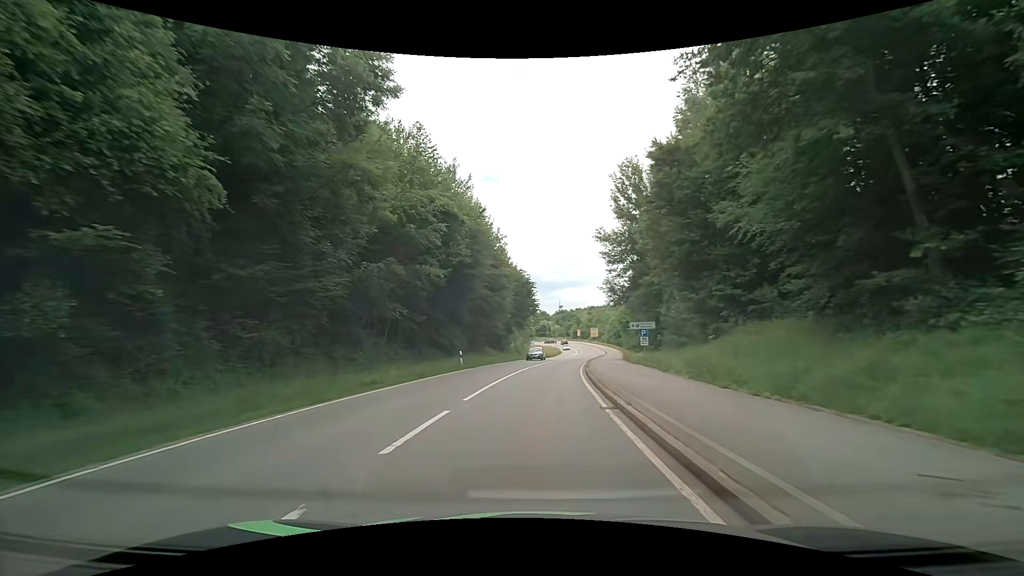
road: secondary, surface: asphalt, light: Day
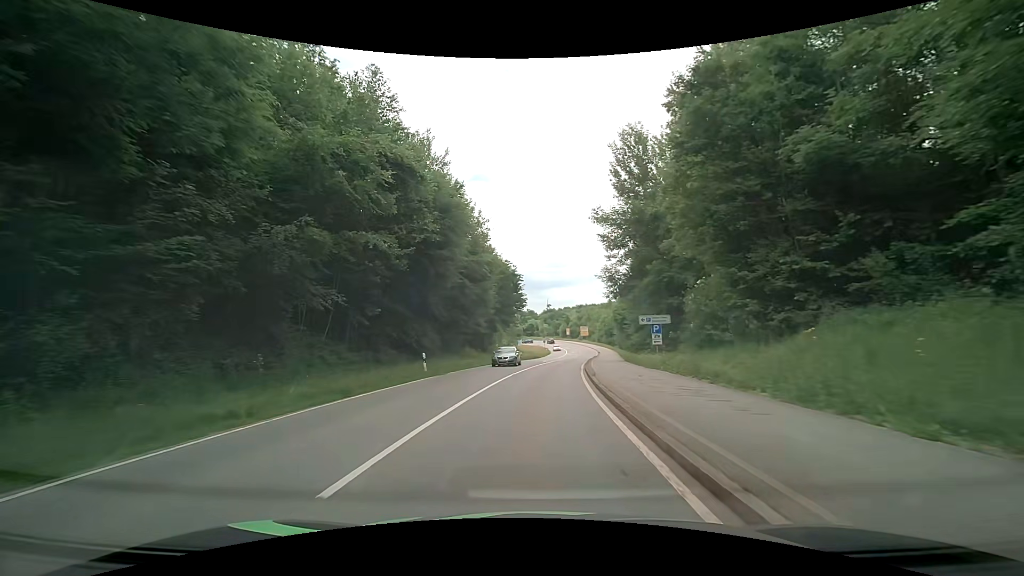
(+0.1, +7.7) m; +1°
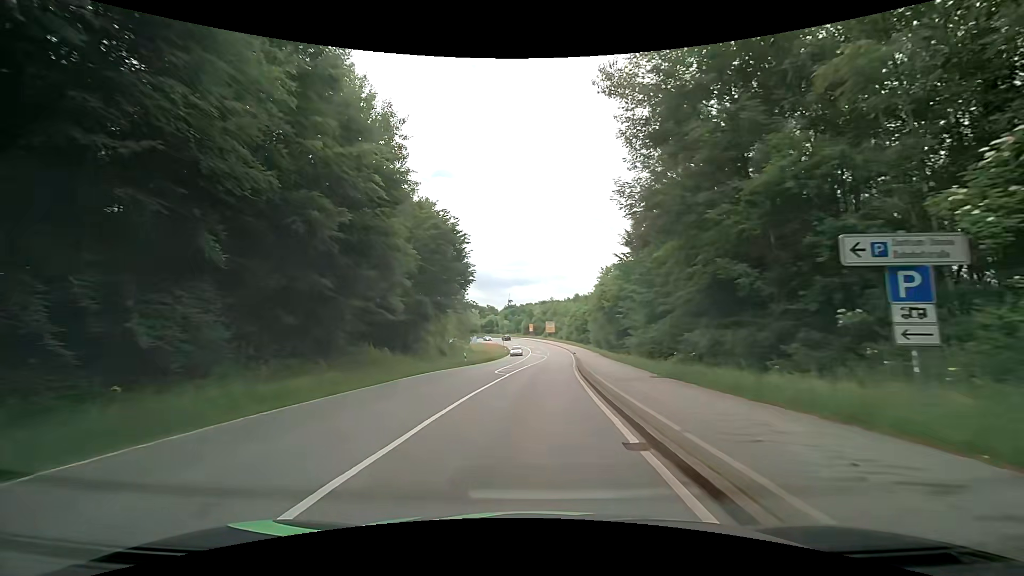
(+1.0, +23.4) m; +5°
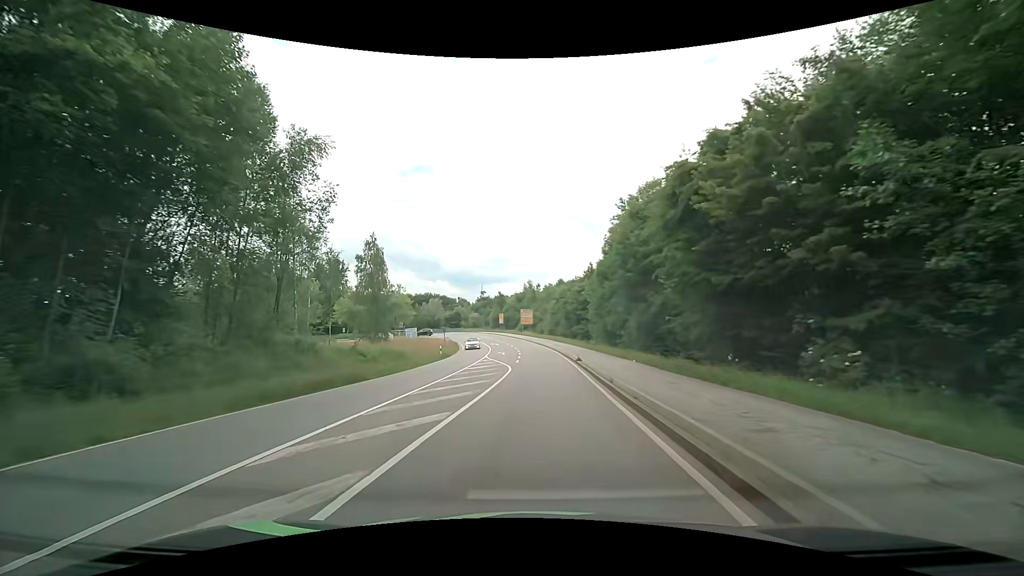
(+1.7, +39.7) m; +2°
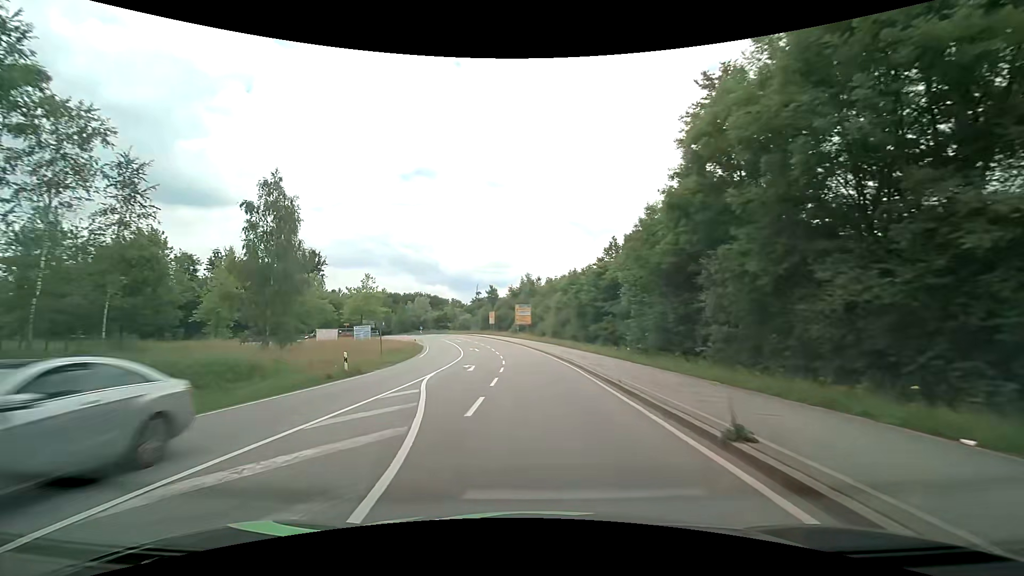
(+0.3, +22.6) m; +1°
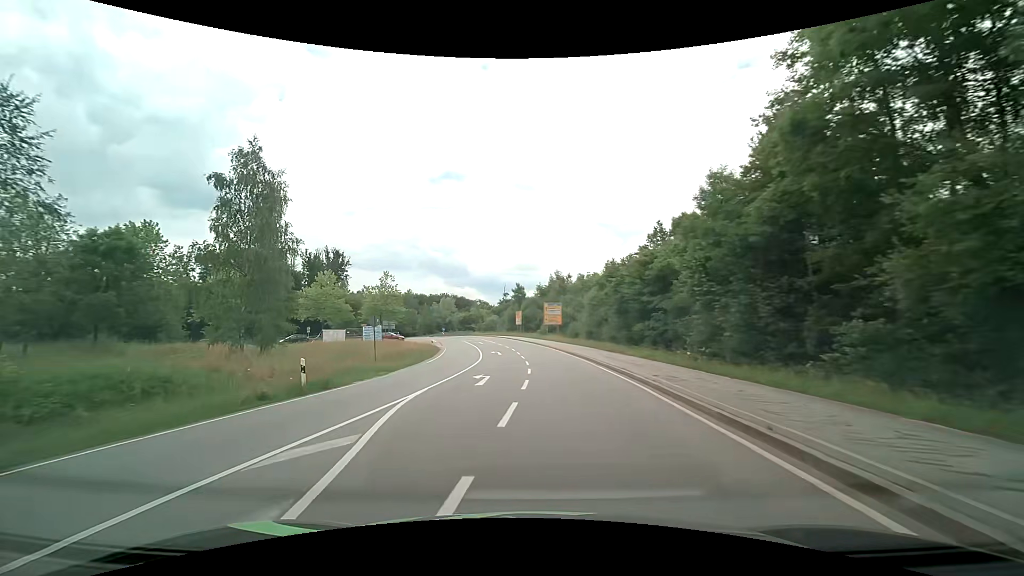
(-0.2, +7.2) m; -4°
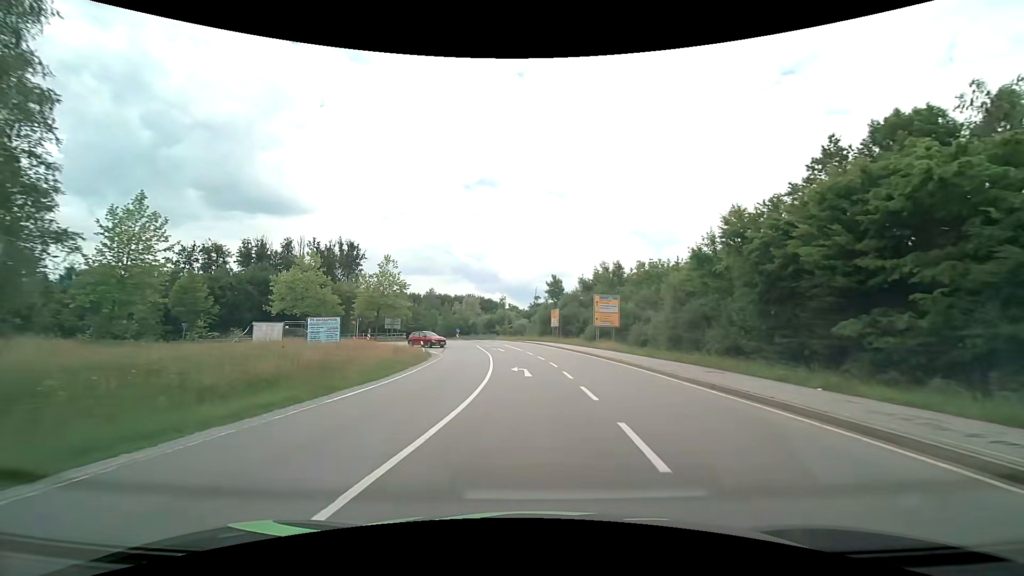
(-1.0, +20.6) m; -3°
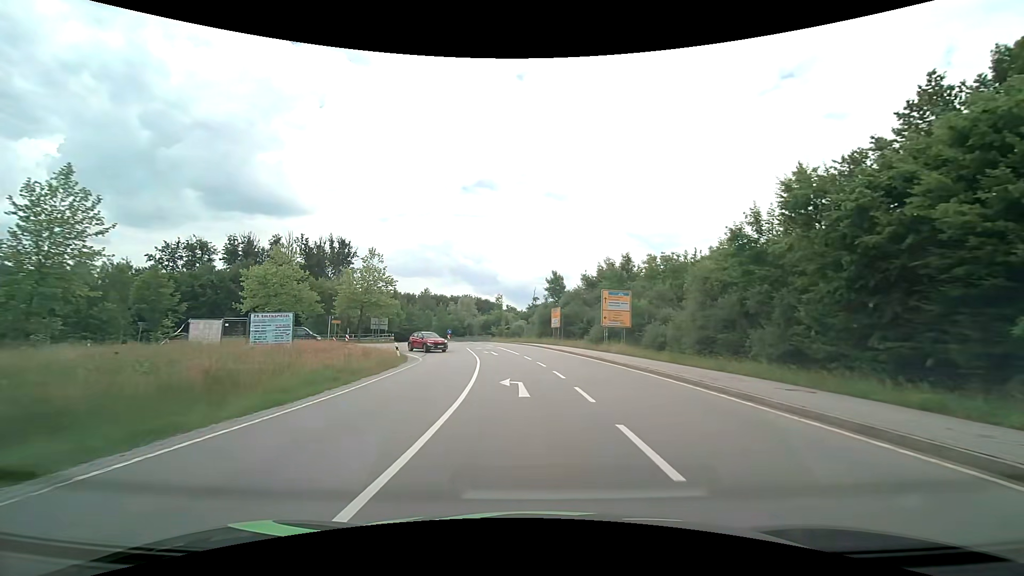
(0.0, +6.2) m; 0°
(0, +10) (0, +20) (-1, +30) (-3, +40) (-6, +49) (-13, +56) (-23, +57) (-31, +52) (-39, +45) (-46, +38) m
